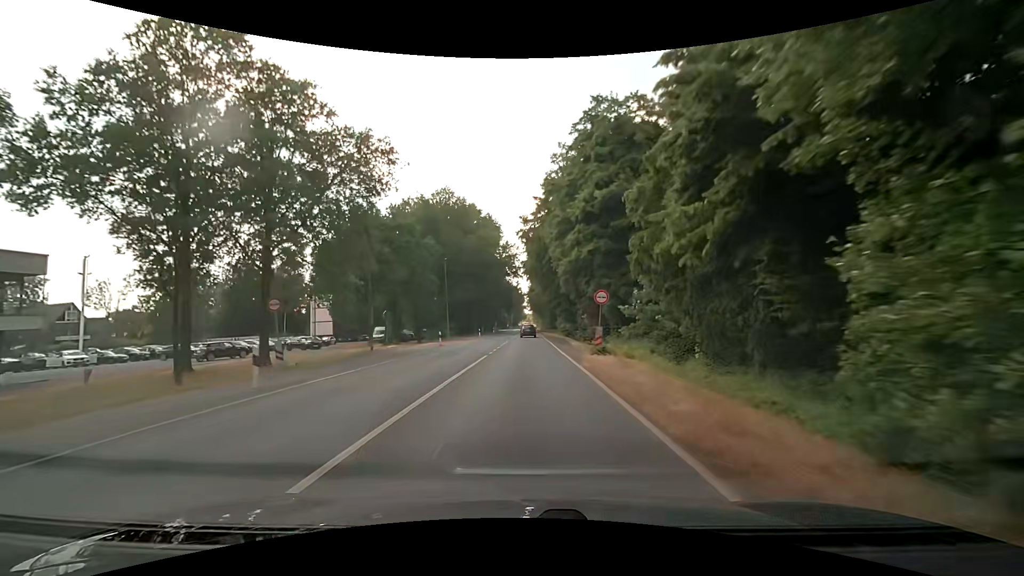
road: secondary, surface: asphalt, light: Day
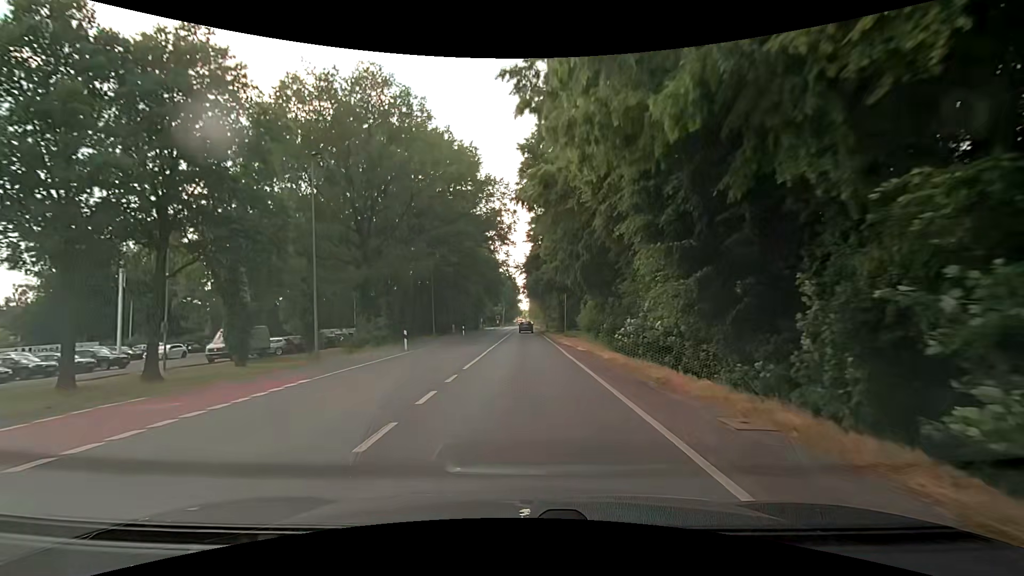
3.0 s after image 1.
(+0.5, +39.0) m; +1°
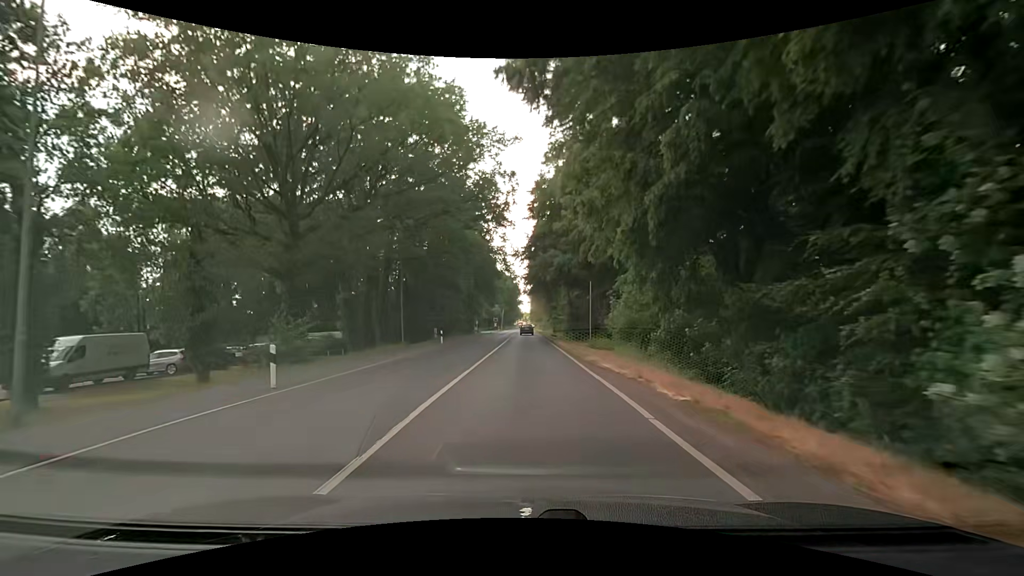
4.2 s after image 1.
(0.0, +14.5) m; 0°
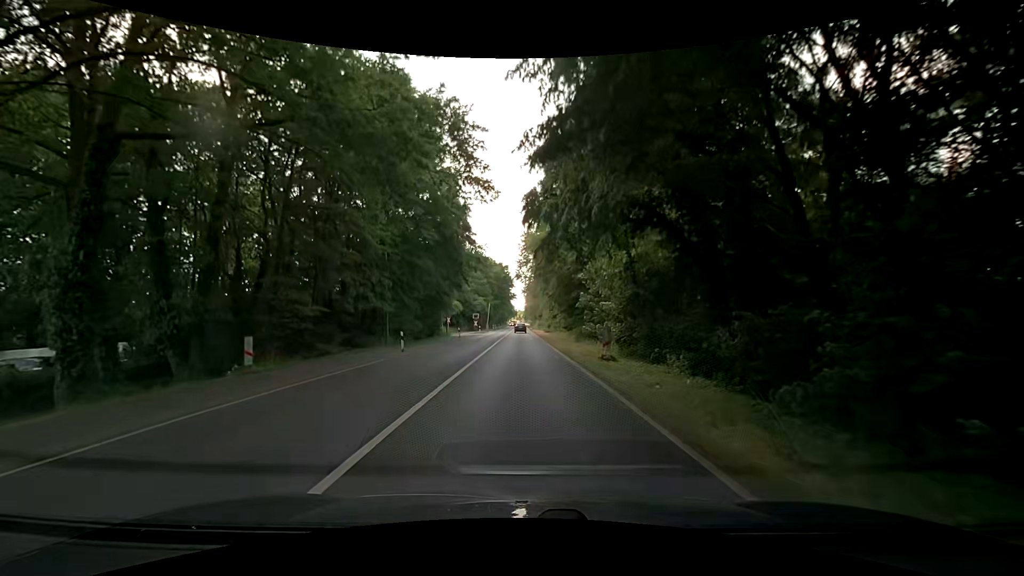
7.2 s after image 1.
(+0.2, +35.9) m; 0°
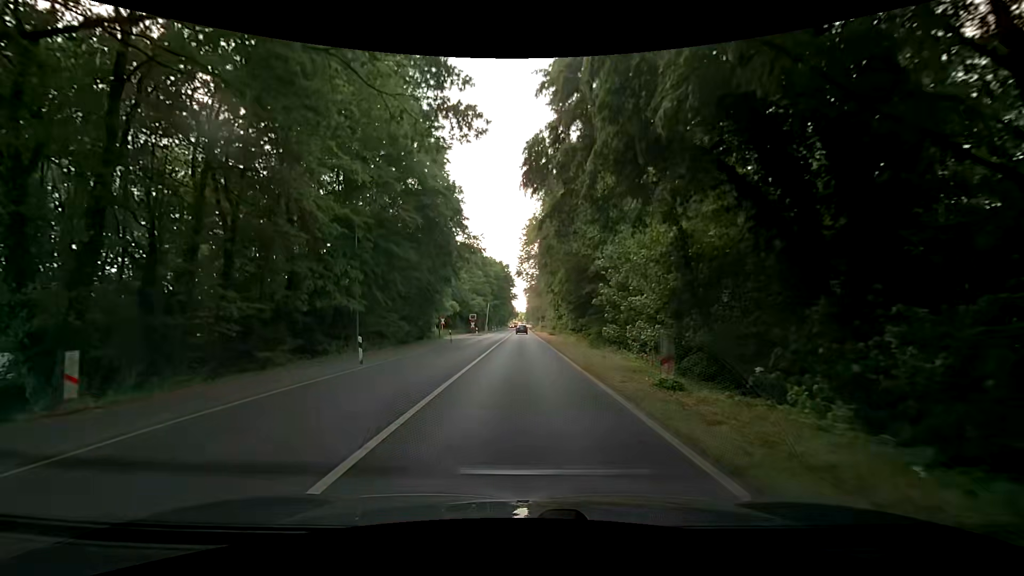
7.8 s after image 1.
(0.0, +7.1) m; -1°
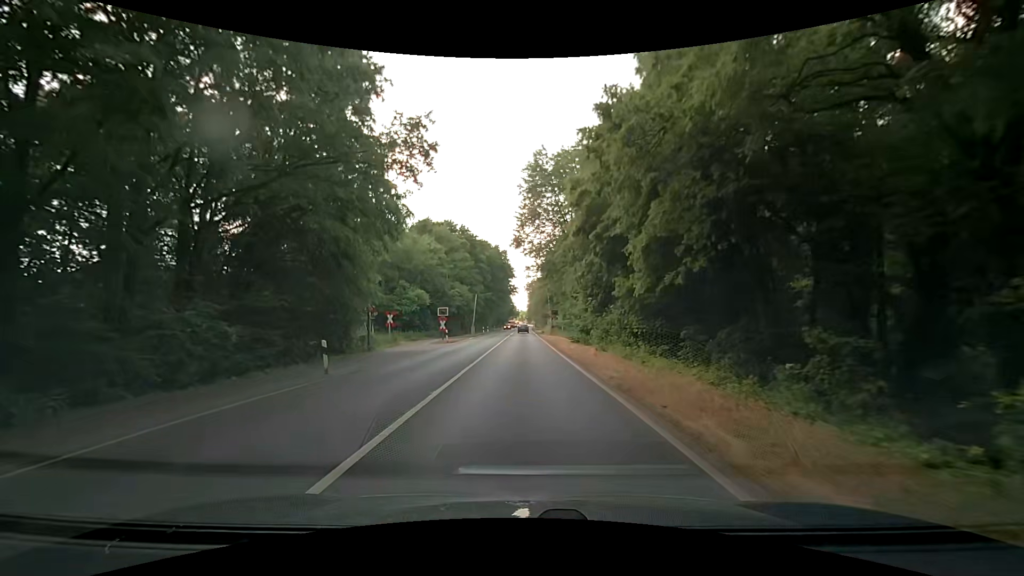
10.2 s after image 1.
(+0.3, +28.6) m; +1°
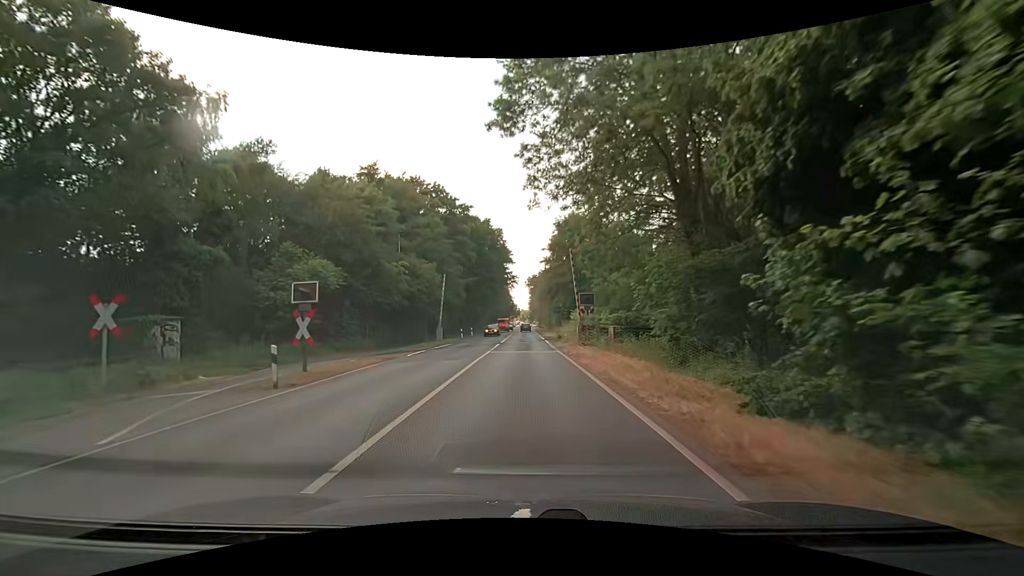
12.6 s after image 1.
(-0.1, +28.9) m; -1°
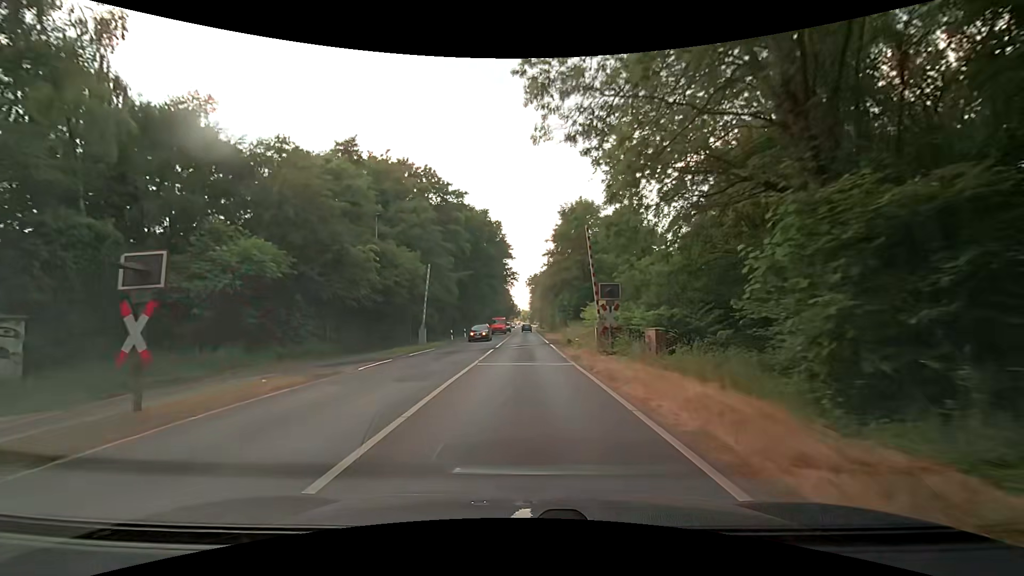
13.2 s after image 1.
(0.0, +7.2) m; 0°
(0, +10) (0, +20) (0, +30) (0, +40) (0, +50) (0, +60) (0, +70) (0, +80) (0, +90) (0, +100) m
